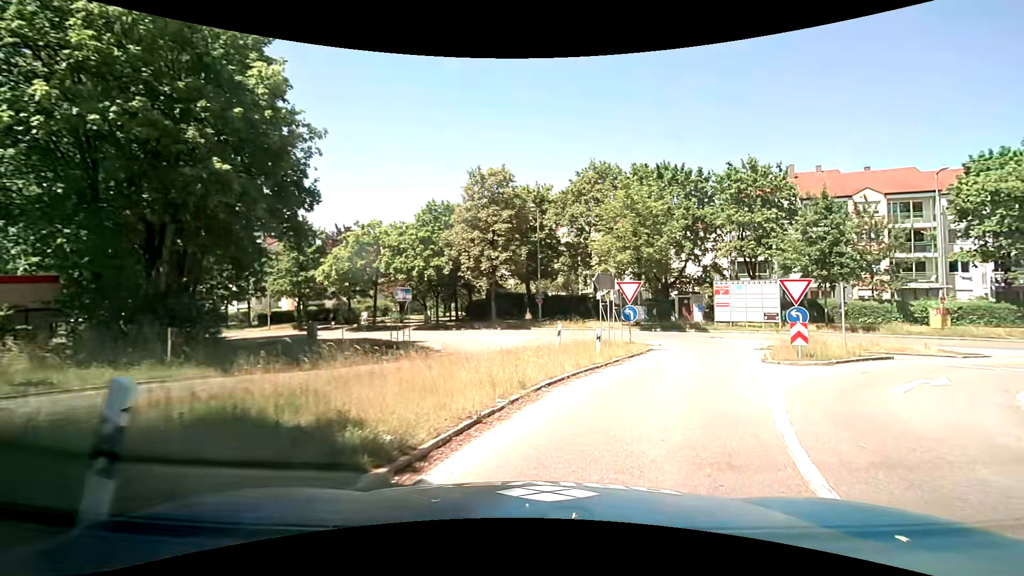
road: motorway_link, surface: asphalt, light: Day
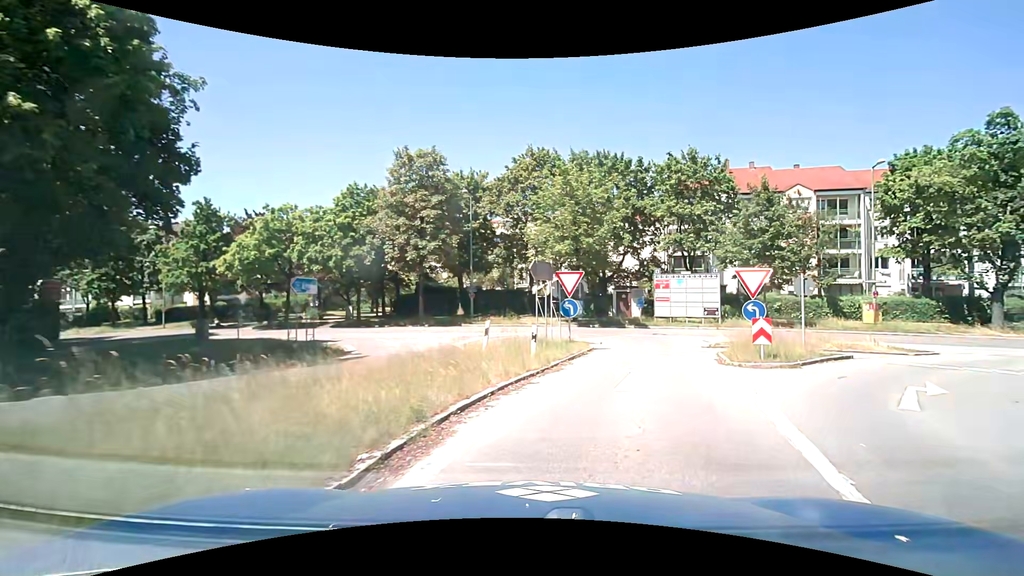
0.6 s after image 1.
(+0.2, +3.3) m; +6°
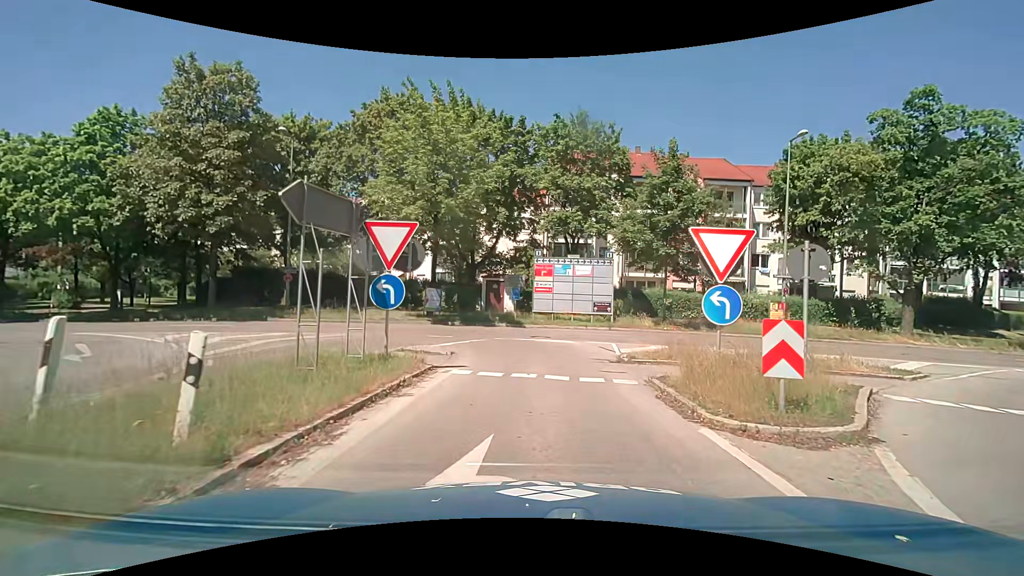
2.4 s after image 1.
(+1.6, +9.2) m; +16°
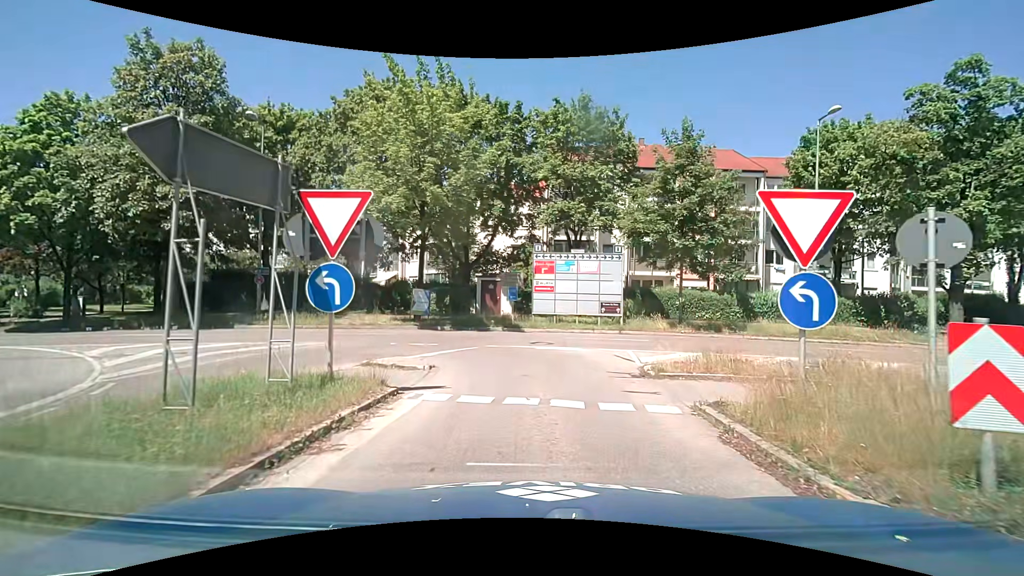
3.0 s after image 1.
(0.0, +2.9) m; 0°
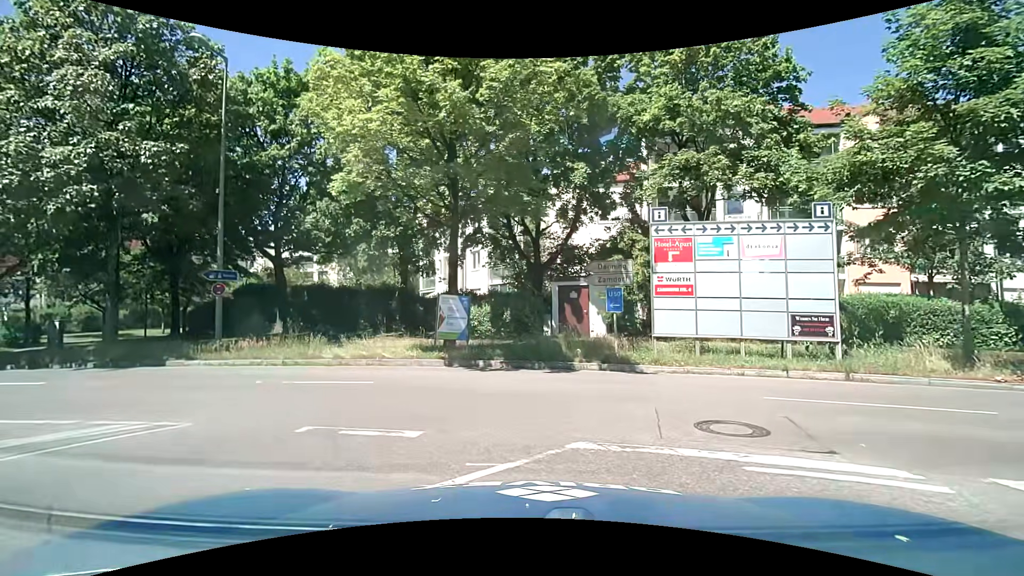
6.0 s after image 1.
(-0.6, +10.2) m; -10°
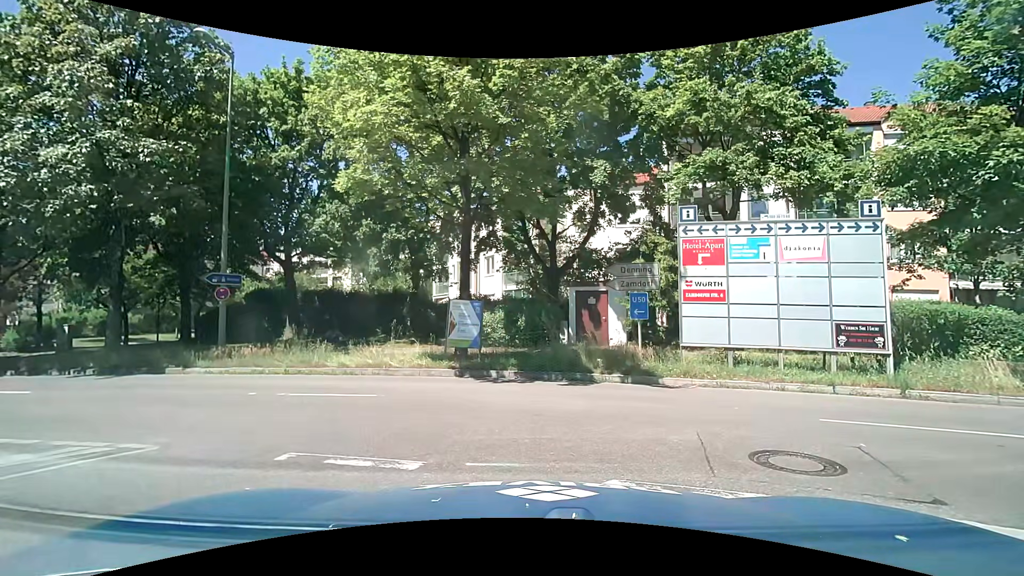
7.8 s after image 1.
(0.0, +0.9) m; 0°
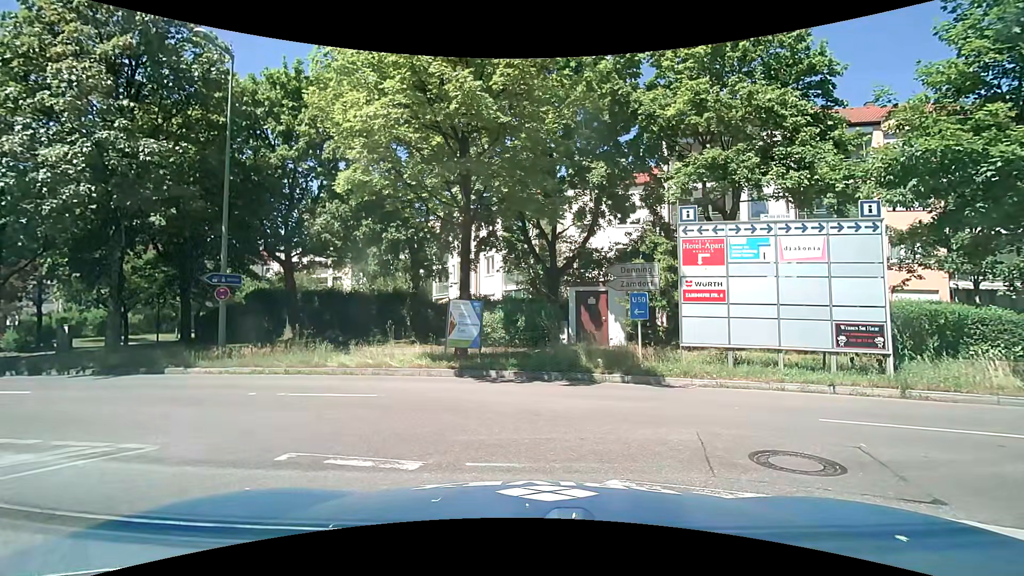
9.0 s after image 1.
(0.0, 0.0) m; 0°
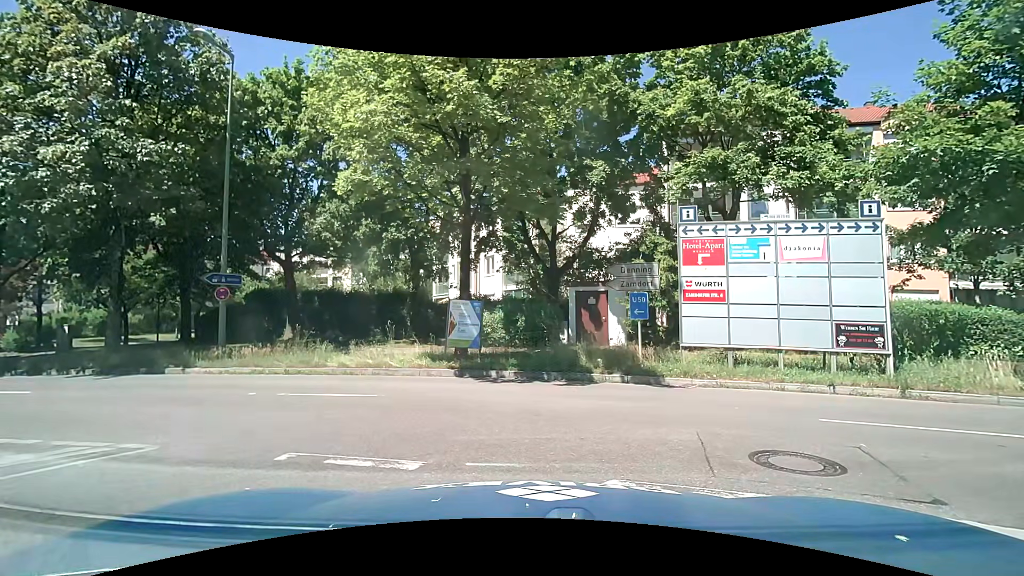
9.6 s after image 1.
(0.0, 0.0) m; 0°
